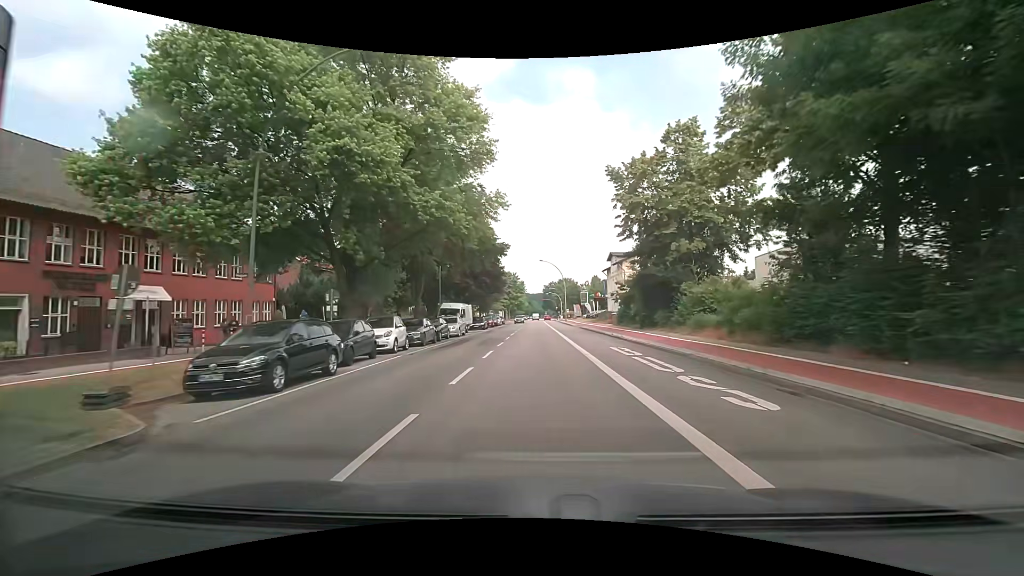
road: secondary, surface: asphalt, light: Day
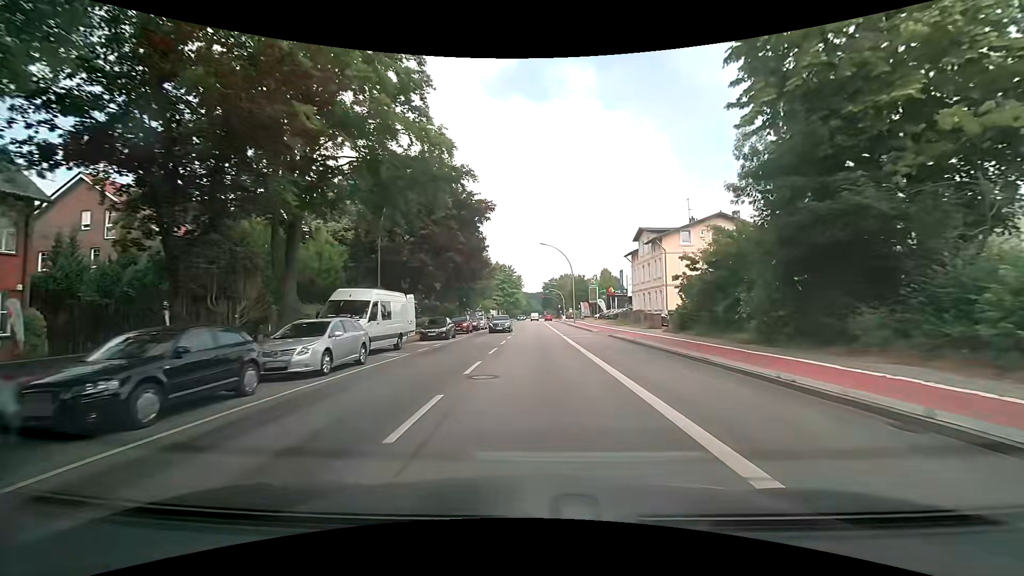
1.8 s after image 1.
(0.0, +22.6) m; 0°
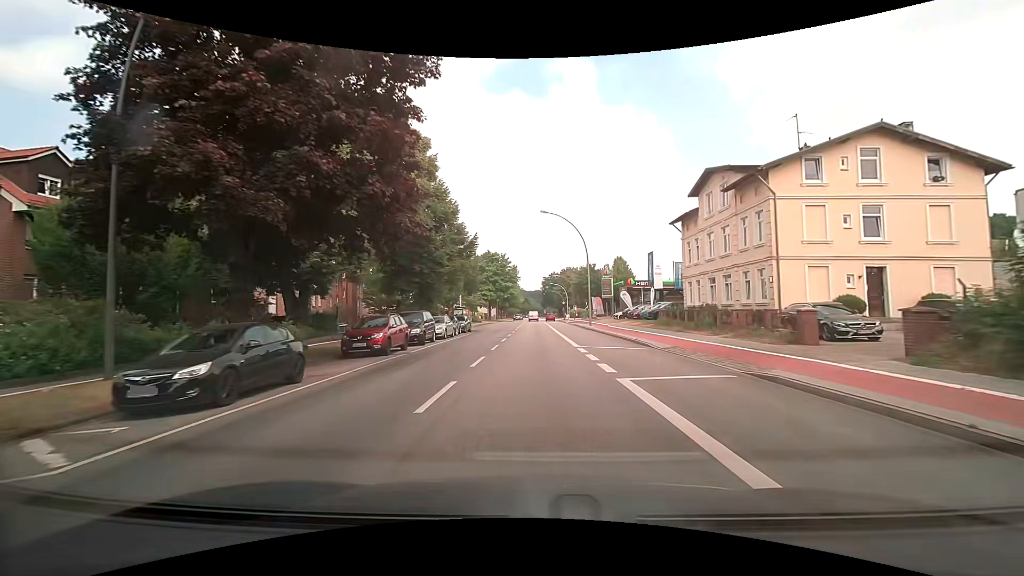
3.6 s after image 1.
(+0.1, +22.4) m; 0°
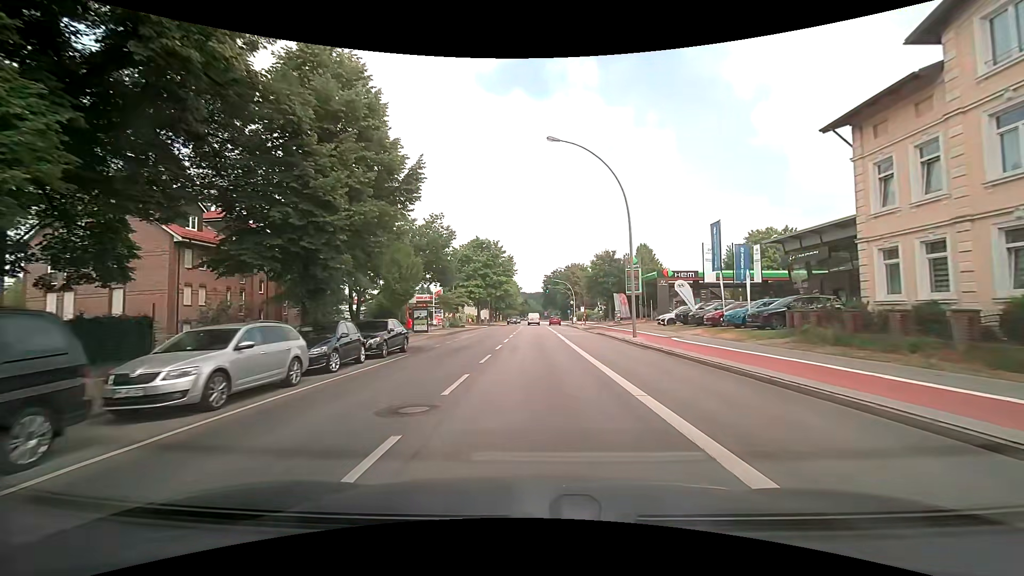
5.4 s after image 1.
(-0.1, +22.3) m; -1°
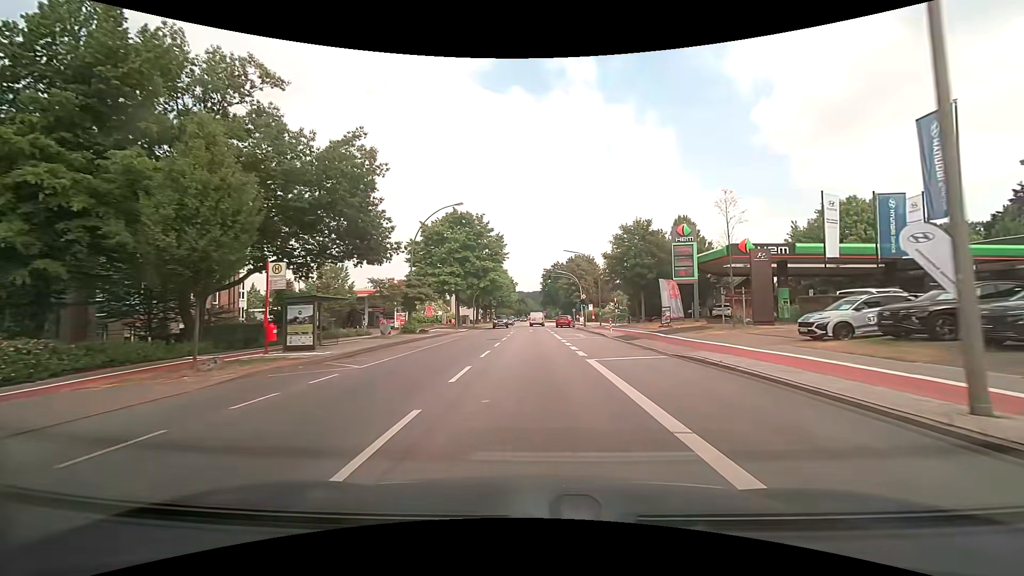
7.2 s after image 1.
(+0.3, +22.6) m; +1°
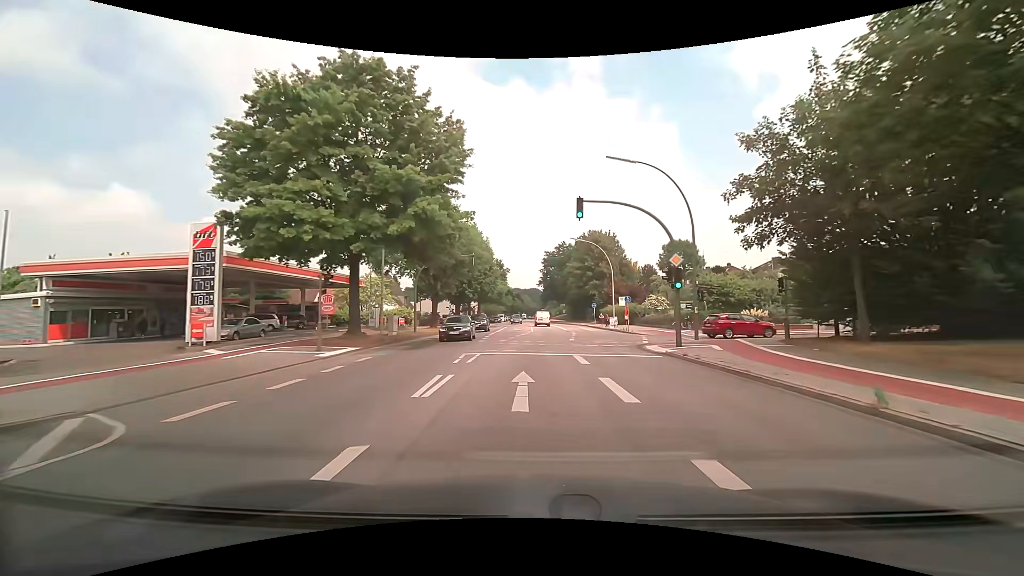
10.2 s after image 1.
(0.0, +37.9) m; 0°
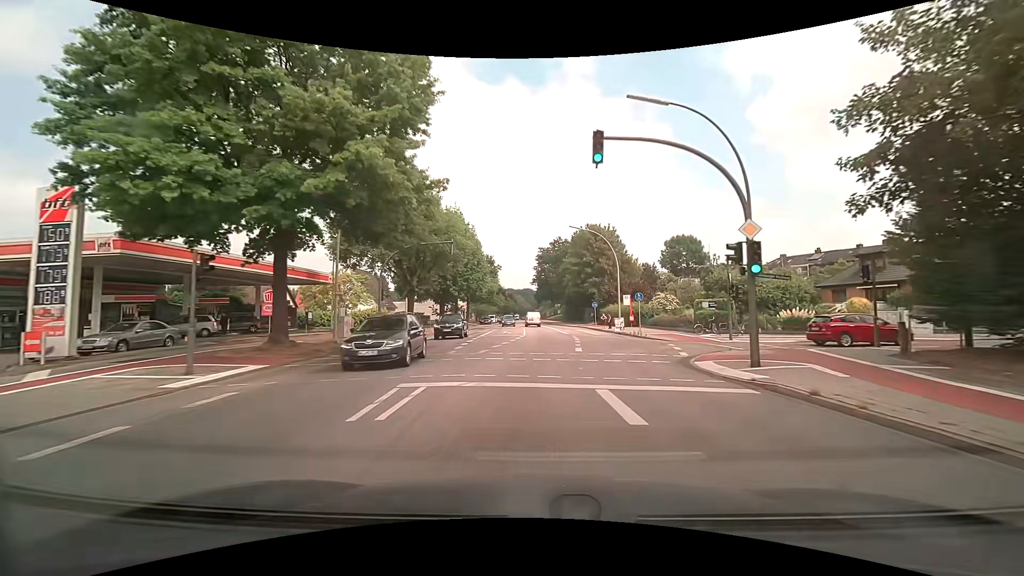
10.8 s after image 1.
(0.0, +7.6) m; +1°
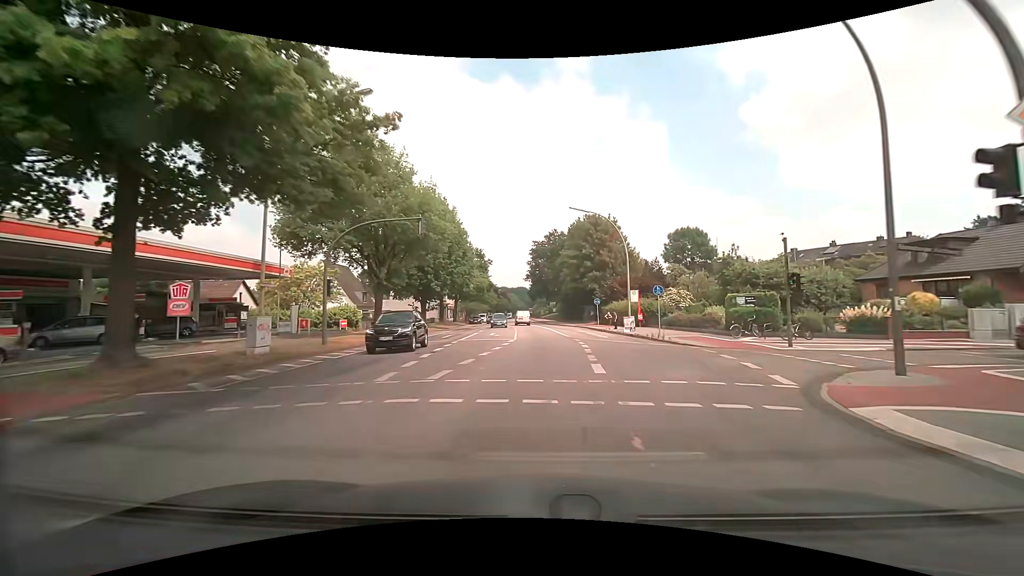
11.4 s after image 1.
(+0.1, +7.7) m; +1°
(0, +10) (0, +20) (+1, +30) (+1, +40) (+1, +50) (0, +60) (-1, +70) (-2, +80) (-2, +90) (-3, +100) m
